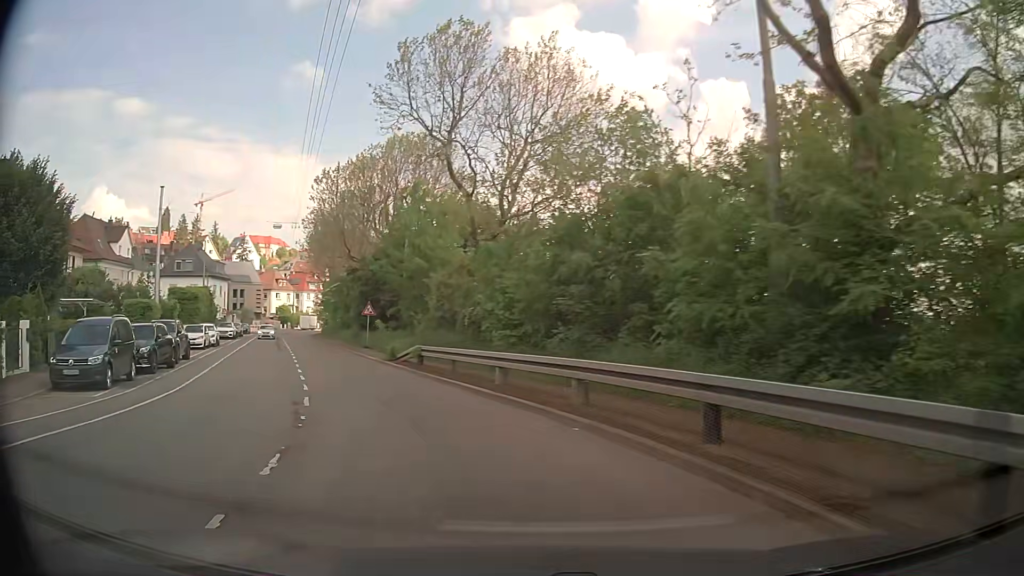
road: secondary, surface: asphalt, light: Day
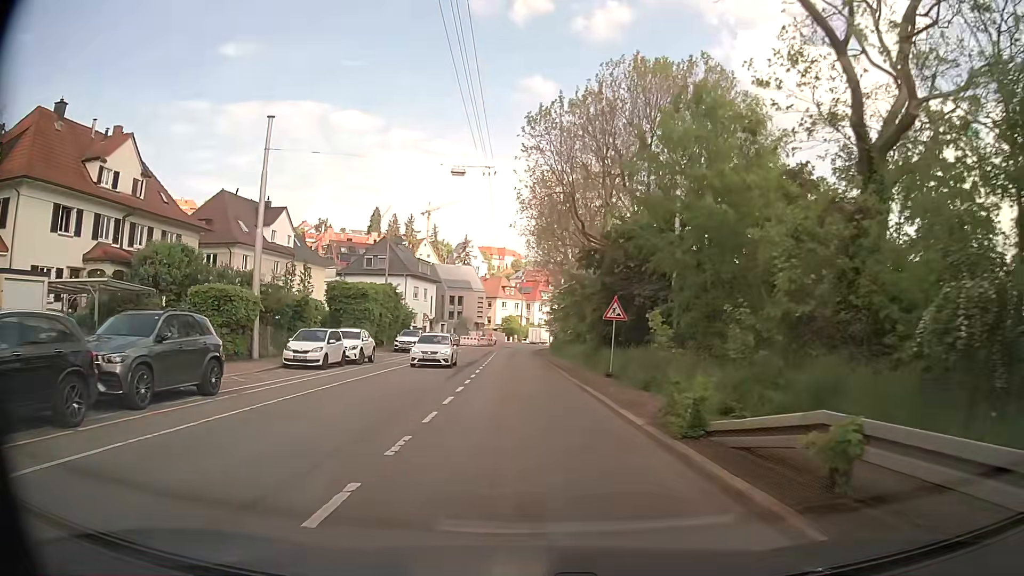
(-3.7, +16.9) m; -20°
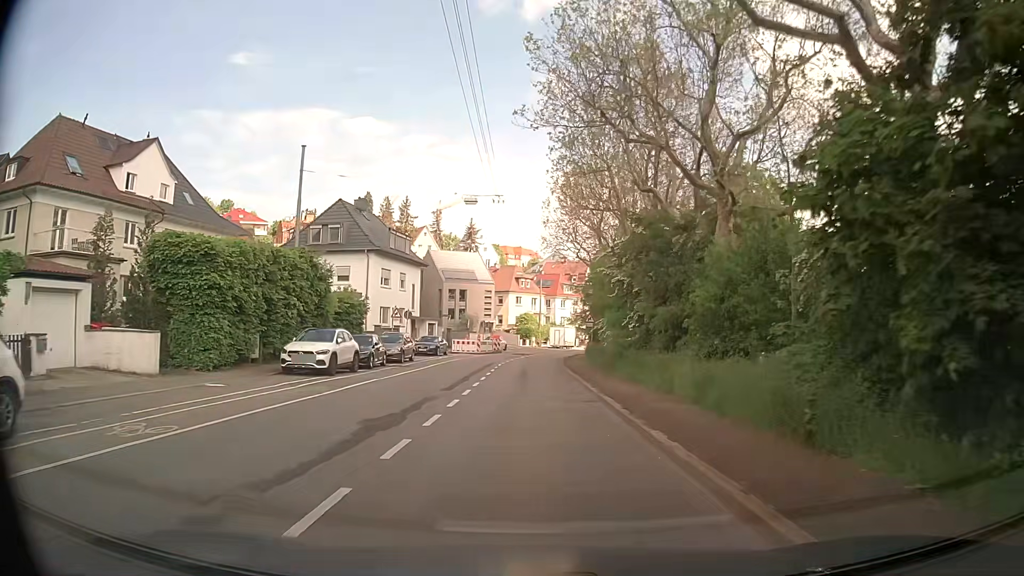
(-0.5, +24.6) m; -2°
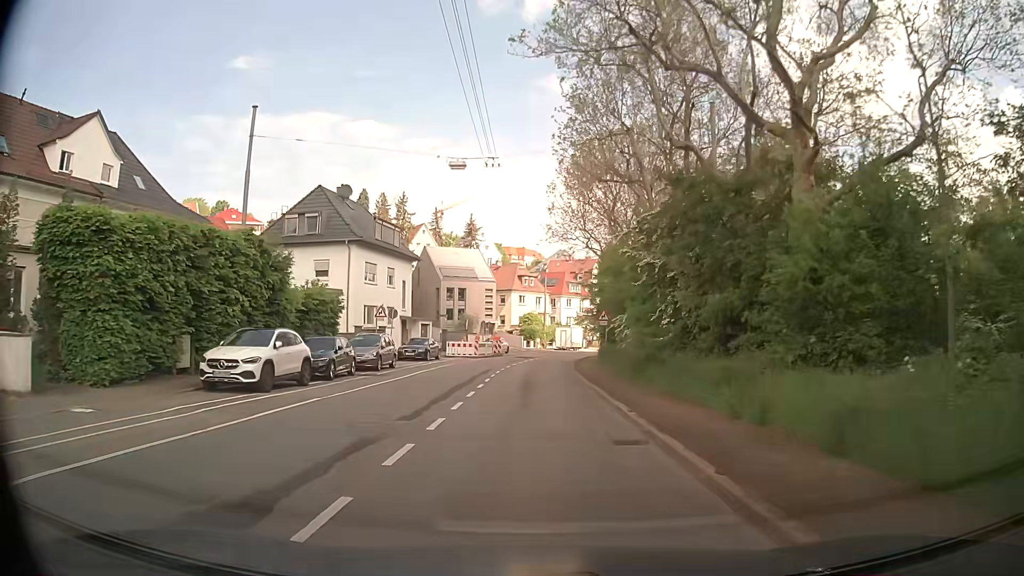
(-0.1, +6.3) m; -2°
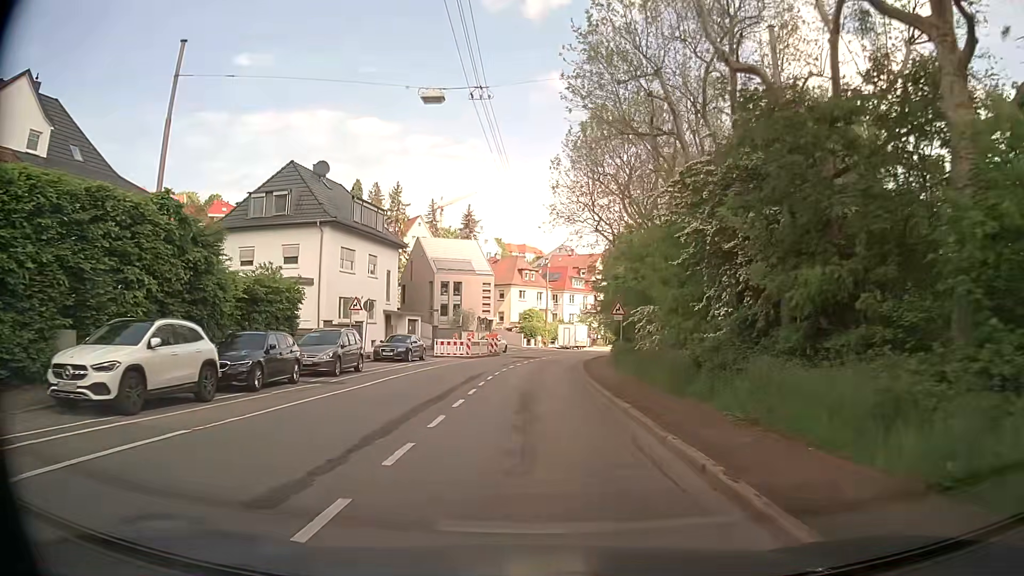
(+0.1, +6.3) m; +1°
